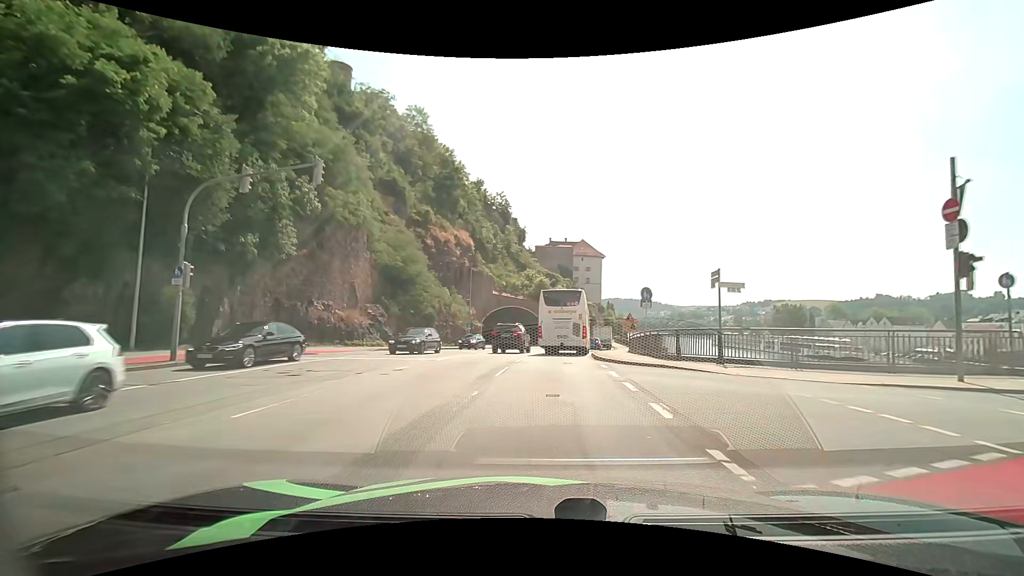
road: primary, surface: asphalt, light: Day
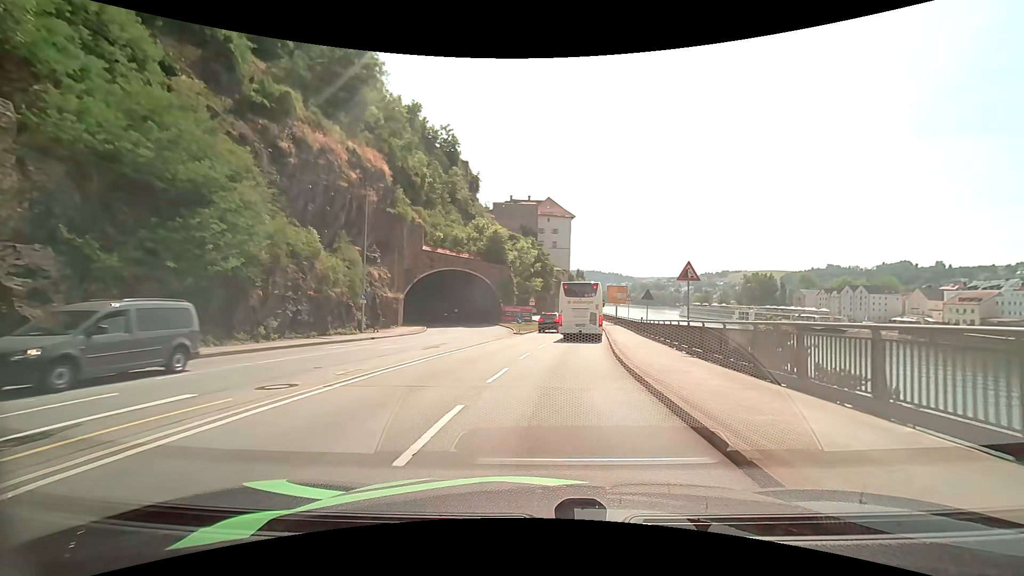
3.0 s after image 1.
(+0.9, +26.0) m; +4°
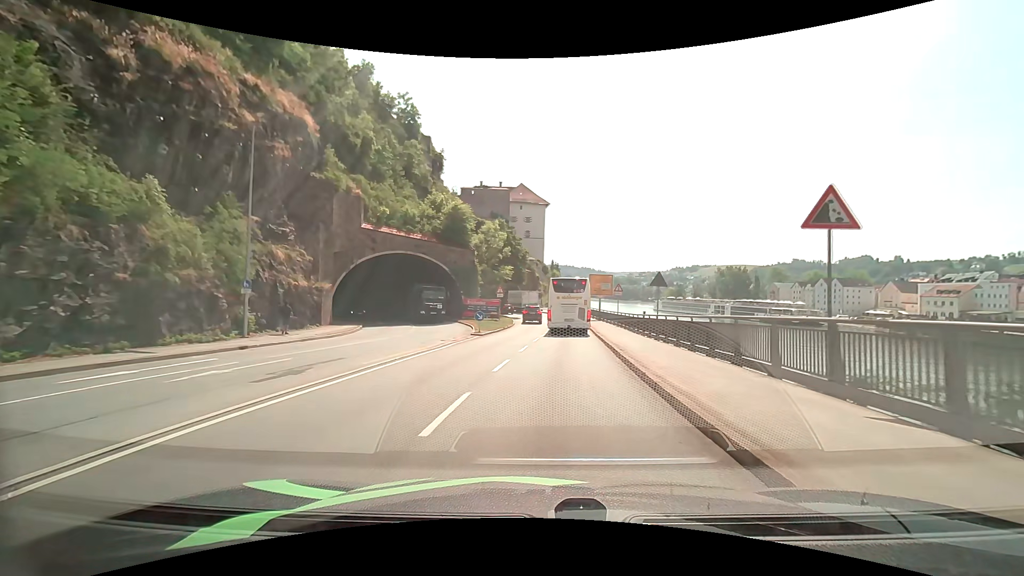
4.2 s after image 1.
(+0.3, +10.7) m; +3°
(0, +10) (+1, +20) (+1, +30) (+2, +40) (+2, +50) (+2, +60) (+1, +70) (-2, +79) (-7, +88) (-13, +96) m
